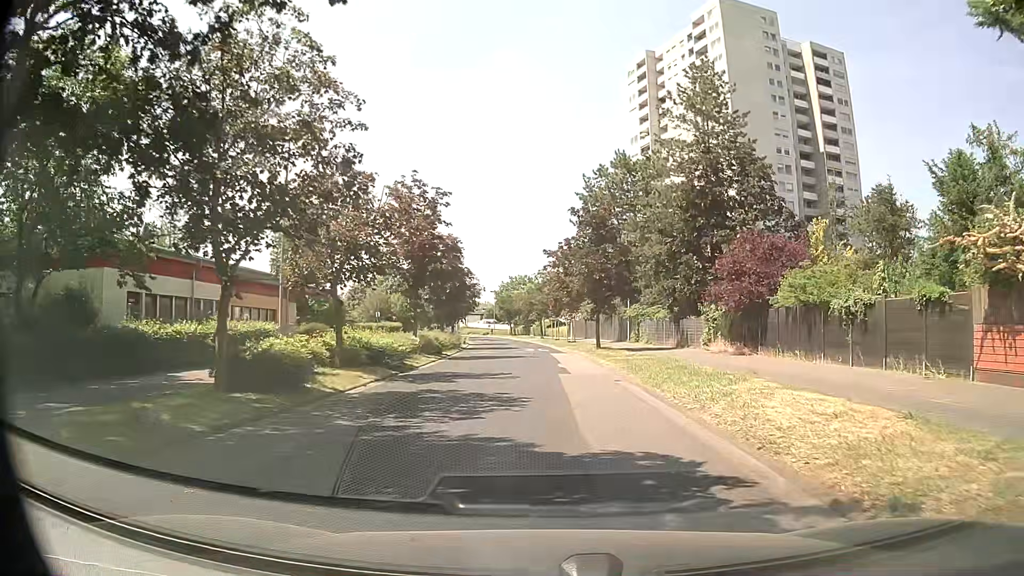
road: residential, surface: asphalt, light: Day
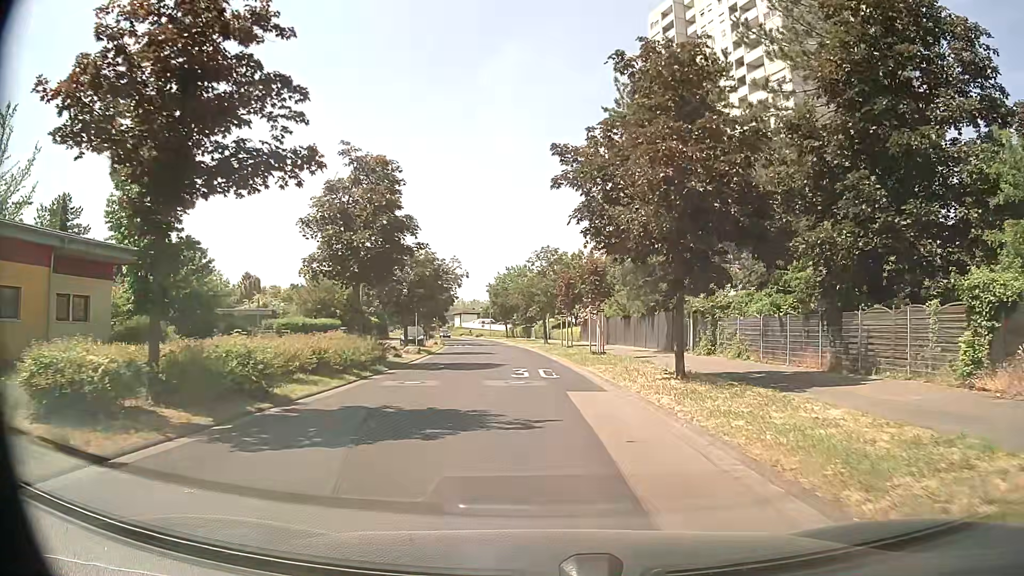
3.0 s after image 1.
(+0.2, +22.8) m; 0°
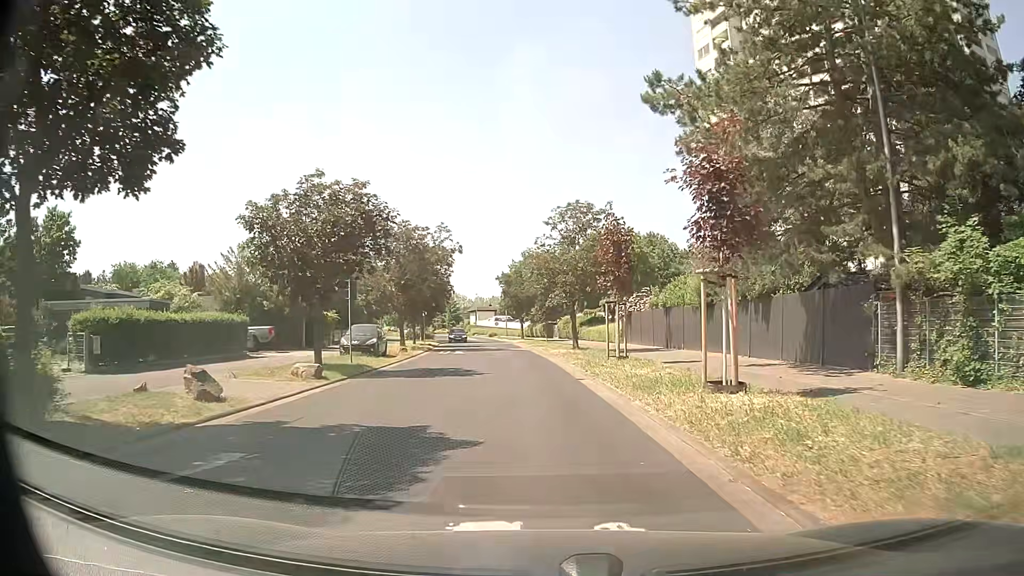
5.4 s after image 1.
(-0.1, +18.9) m; -1°
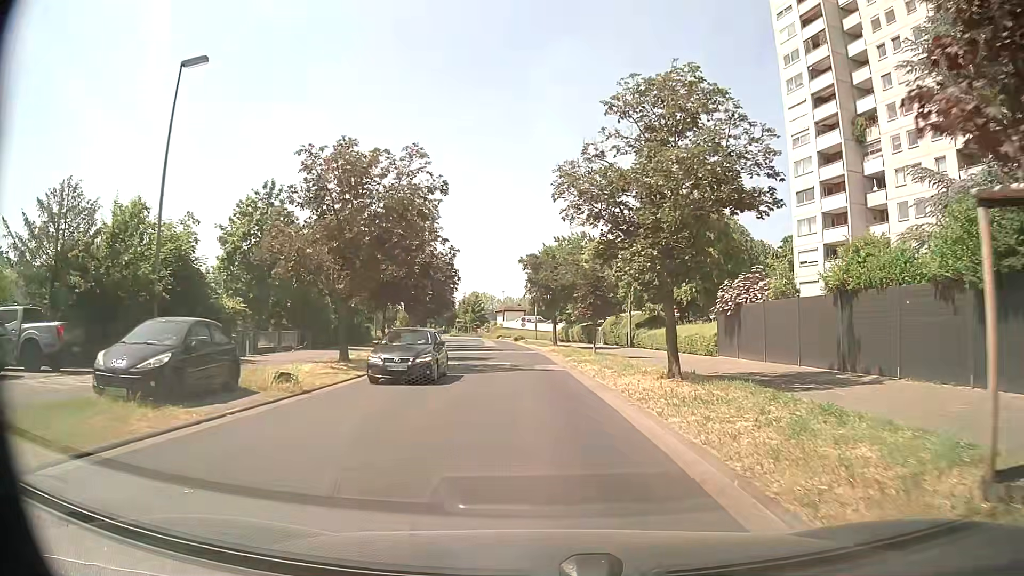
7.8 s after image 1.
(-0.6, +19.3) m; -3°
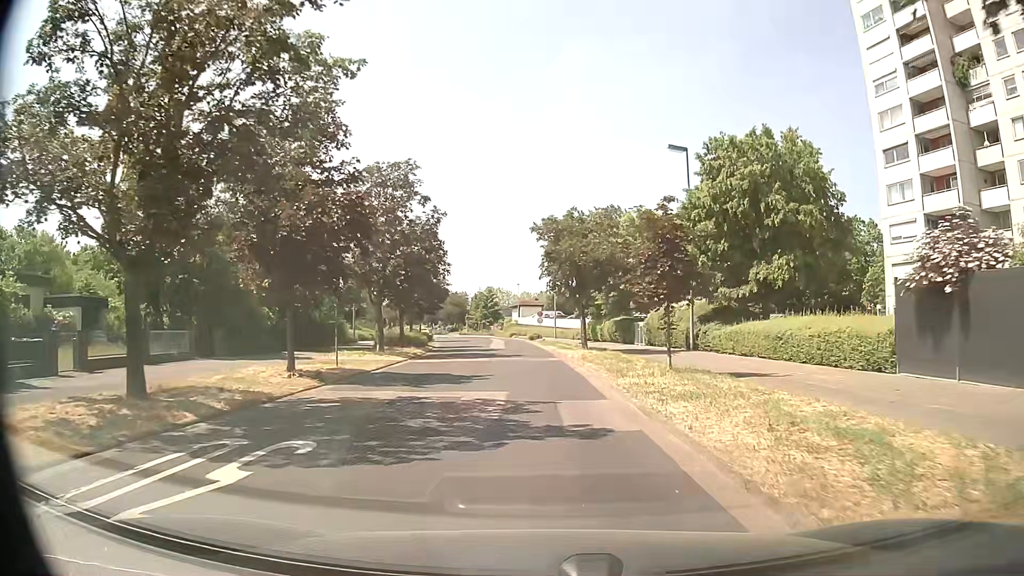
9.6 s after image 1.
(-0.3, +14.7) m; -2°
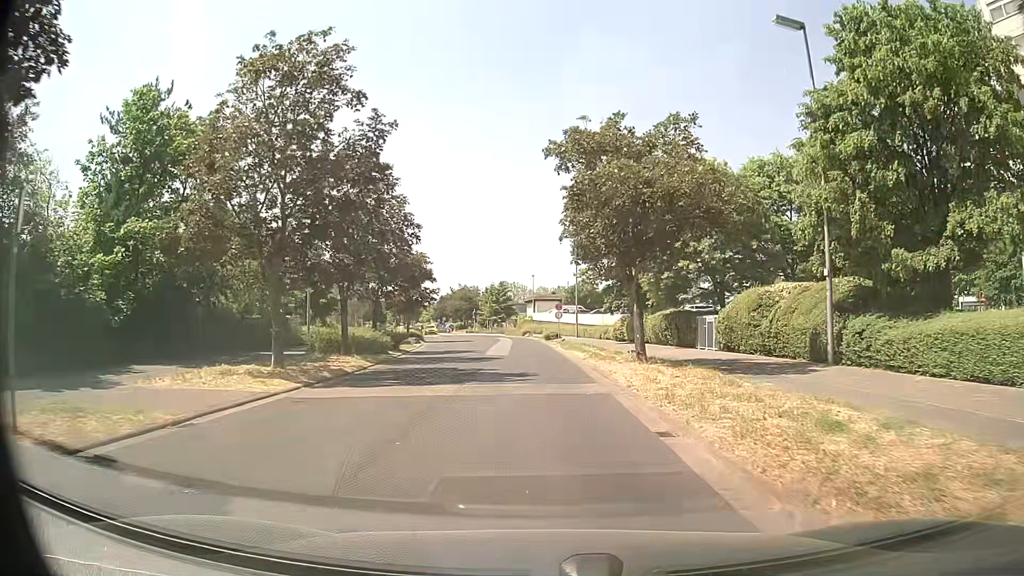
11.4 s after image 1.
(-0.1, +15.0) m; -1°
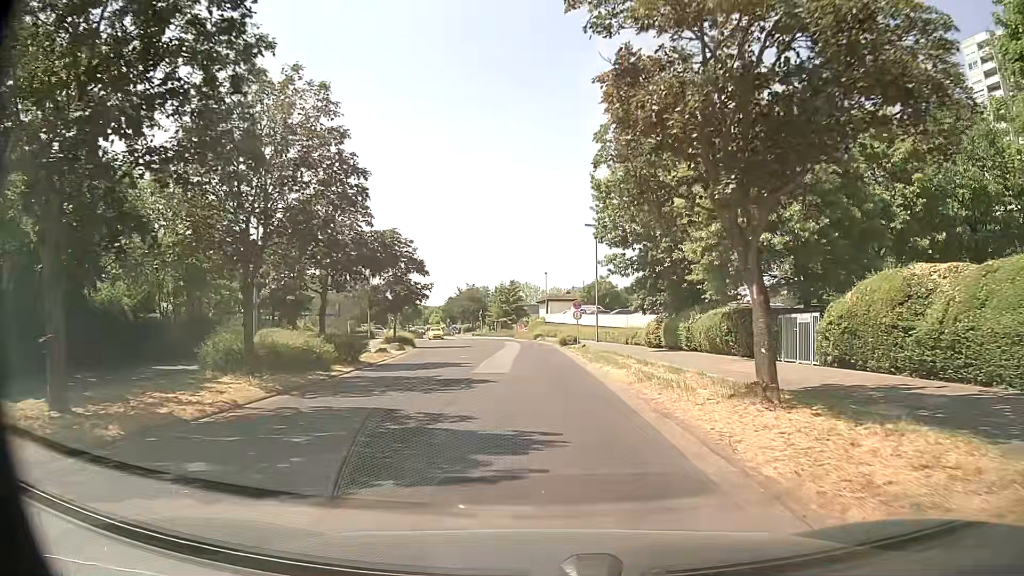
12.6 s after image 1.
(-0.2, +10.1) m; -2°
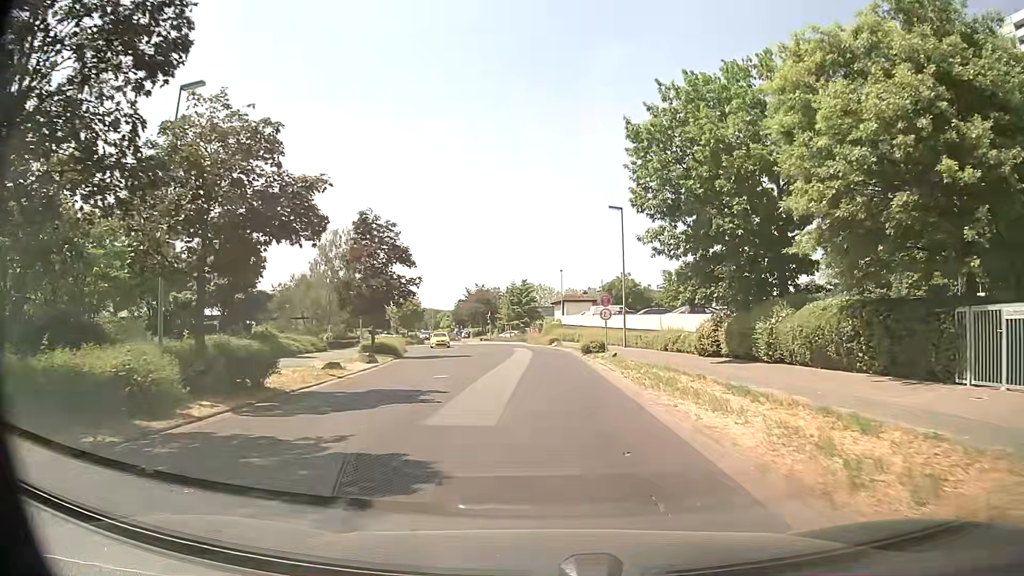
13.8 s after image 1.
(-0.1, +10.1) m; -1°
(0, +10) (-1, +20) (-1, +30) (-2, +40) (-4, +50) (-5, +60) (-7, +70) (-8, +79) (-10, +89) (-13, +99) m
